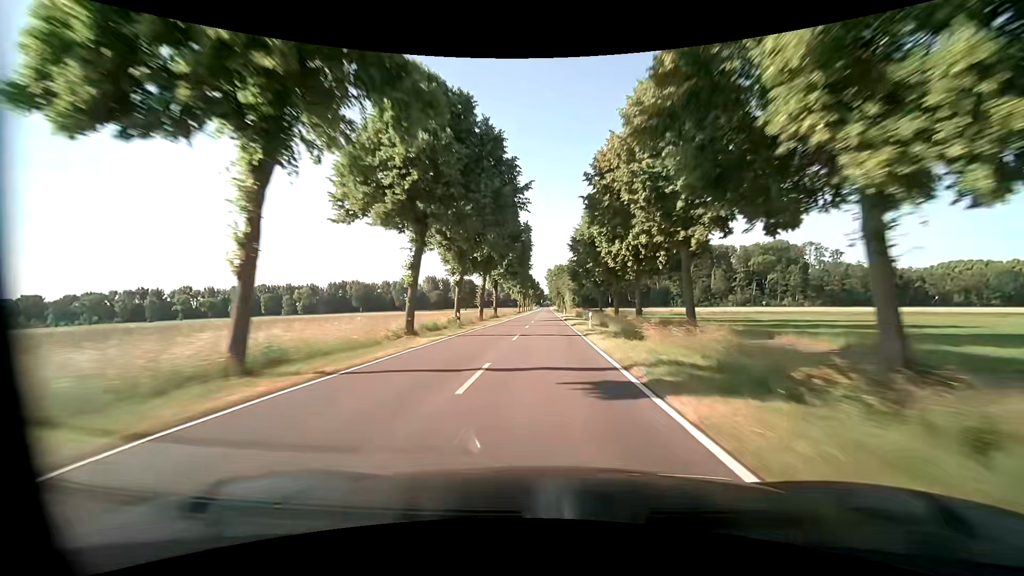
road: tertiary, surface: asphalt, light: Day
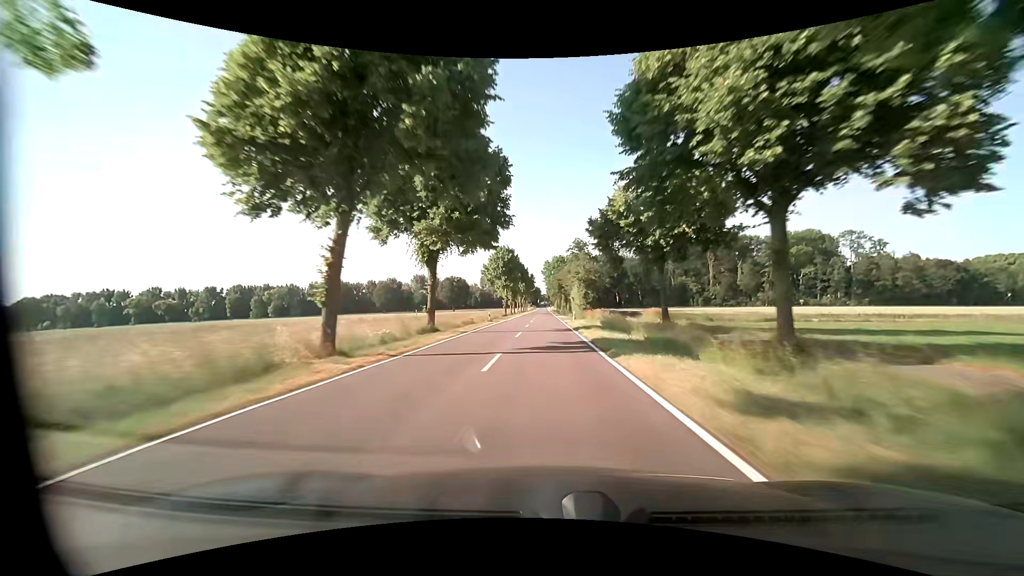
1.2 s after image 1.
(+0.4, +33.2) m; +1°
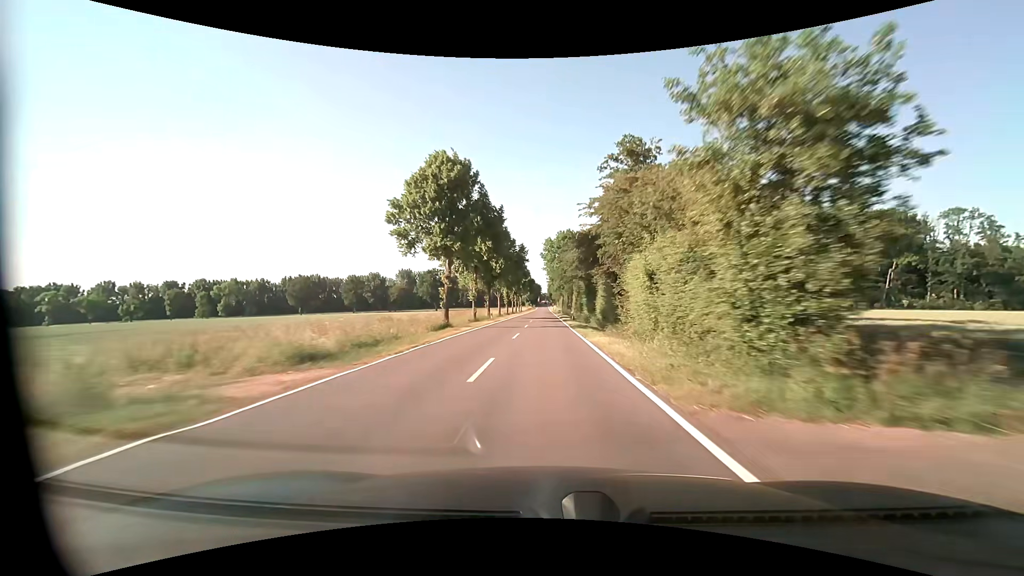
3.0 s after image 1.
(-0.2, +49.8) m; 0°
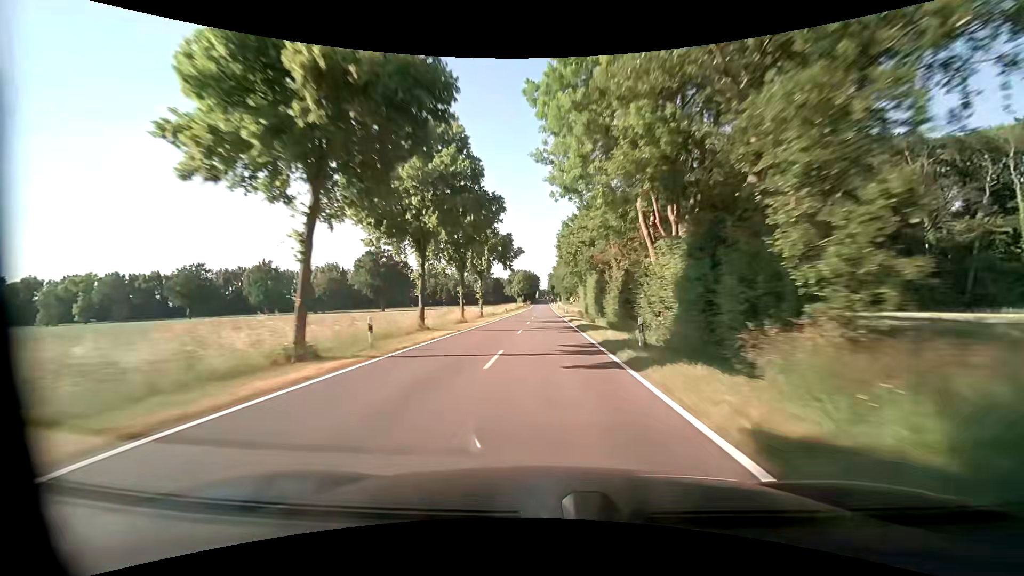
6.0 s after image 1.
(-0.1, +82.6) m; 0°
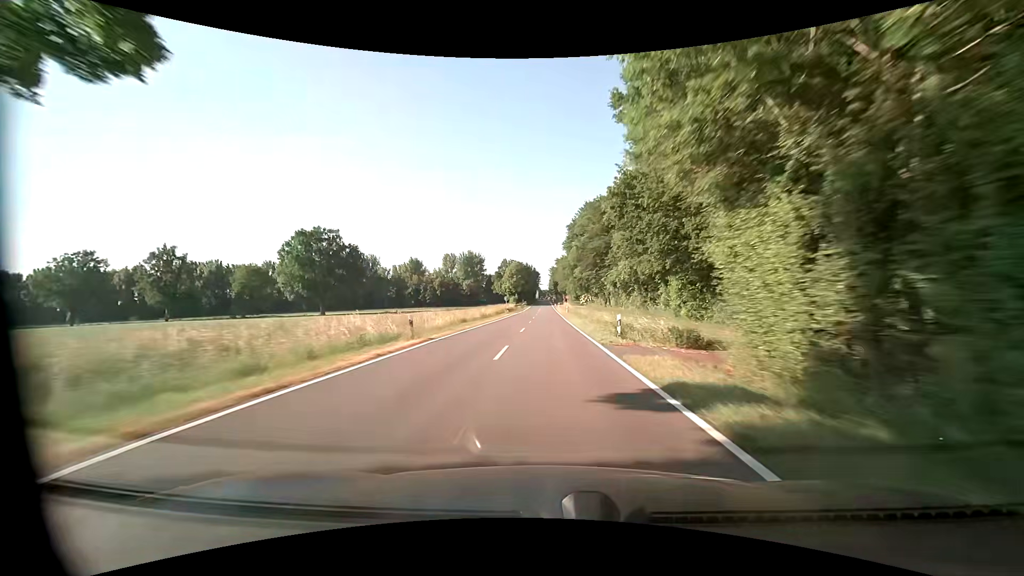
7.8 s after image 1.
(+0.1, +46.1) m; 0°
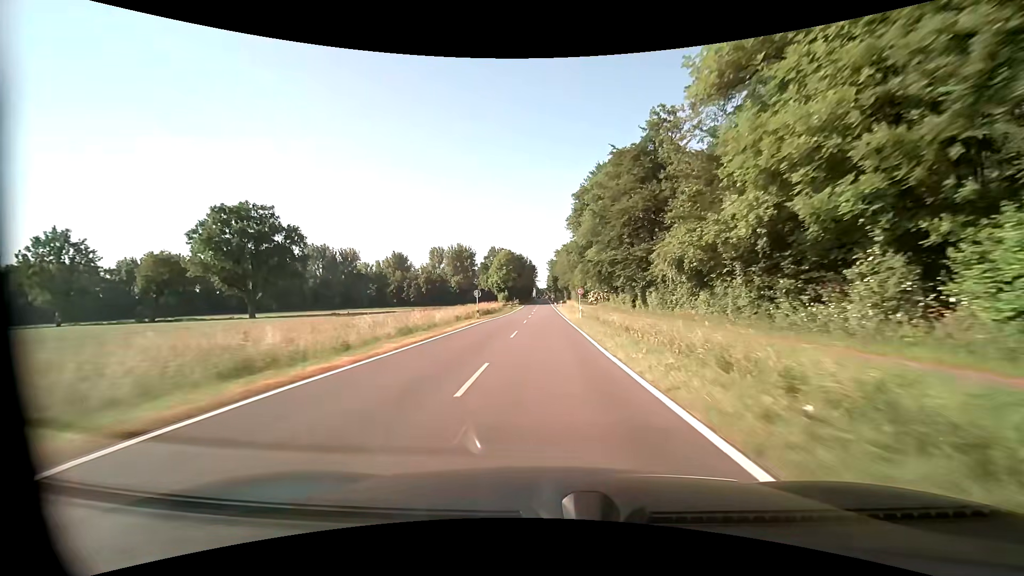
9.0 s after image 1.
(+0.1, +28.5) m; 0°
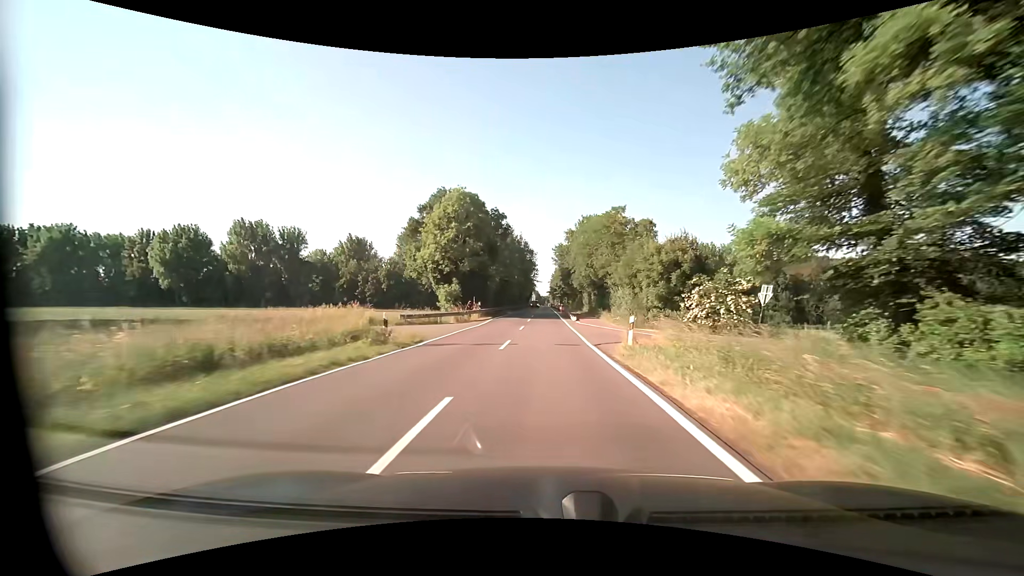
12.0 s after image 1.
(-0.1, +63.5) m; 0°
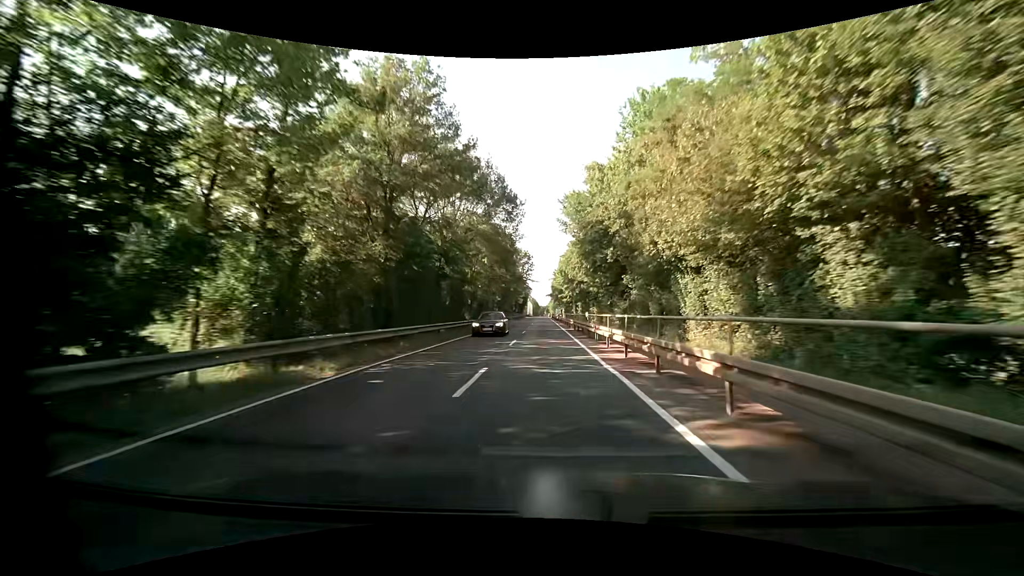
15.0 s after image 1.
(+0.2, +55.2) m; +1°
(0, +10) (0, +20) (0, +30) (0, +40) (-1, +50) (-1, +60) (-1, +70) (-1, +80) (-1, +90) (-1, +100) m
